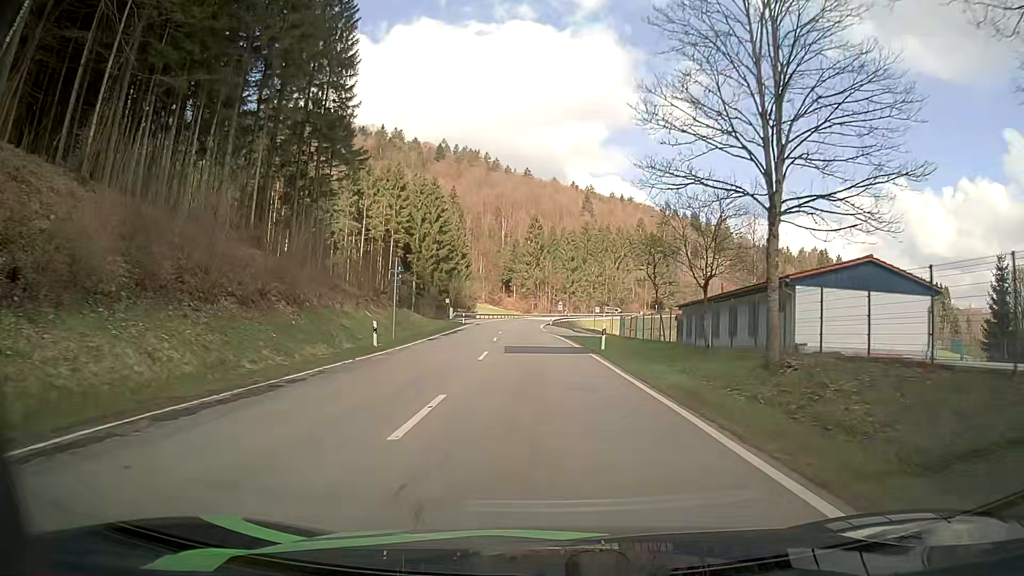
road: secondary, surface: asphalt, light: Day
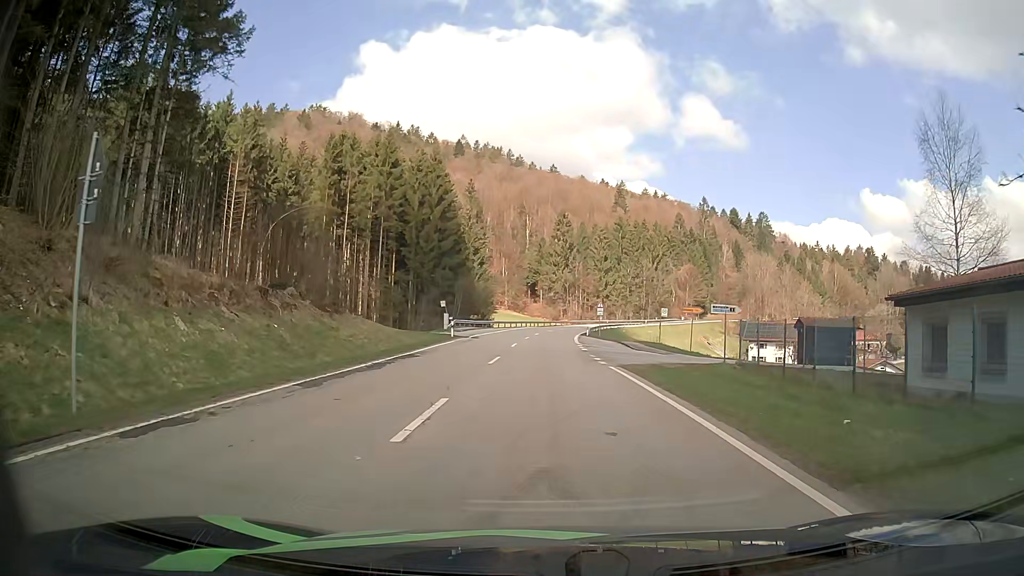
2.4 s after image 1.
(-0.6, +25.6) m; -2°
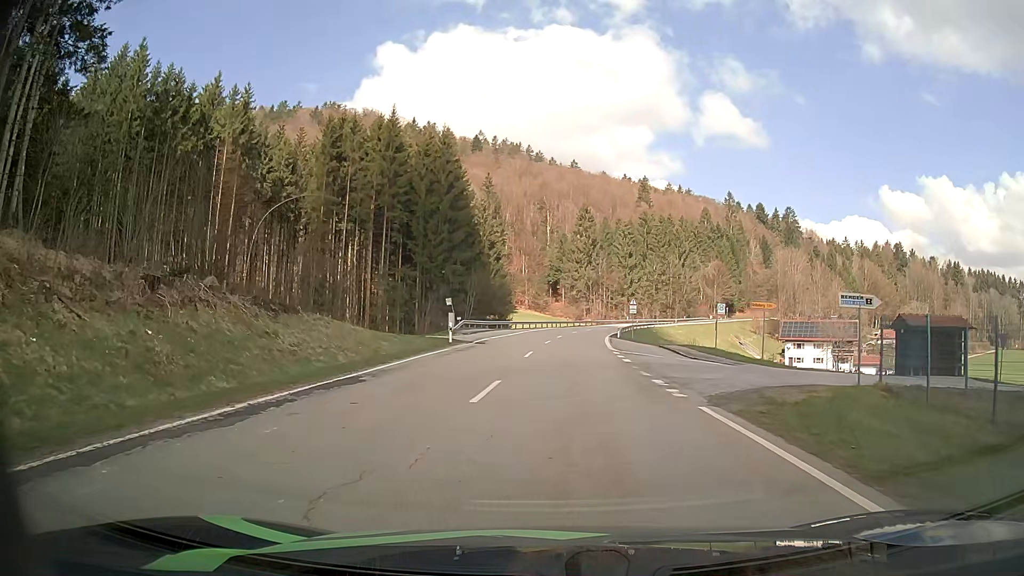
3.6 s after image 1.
(-0.1, +9.7) m; -1°
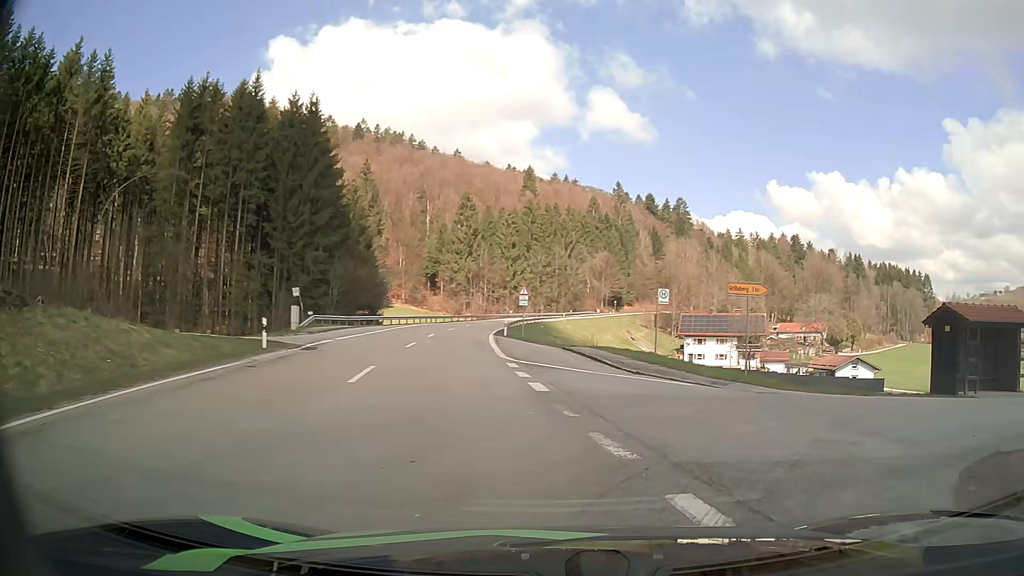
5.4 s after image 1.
(+0.3, +11.2) m; +9°
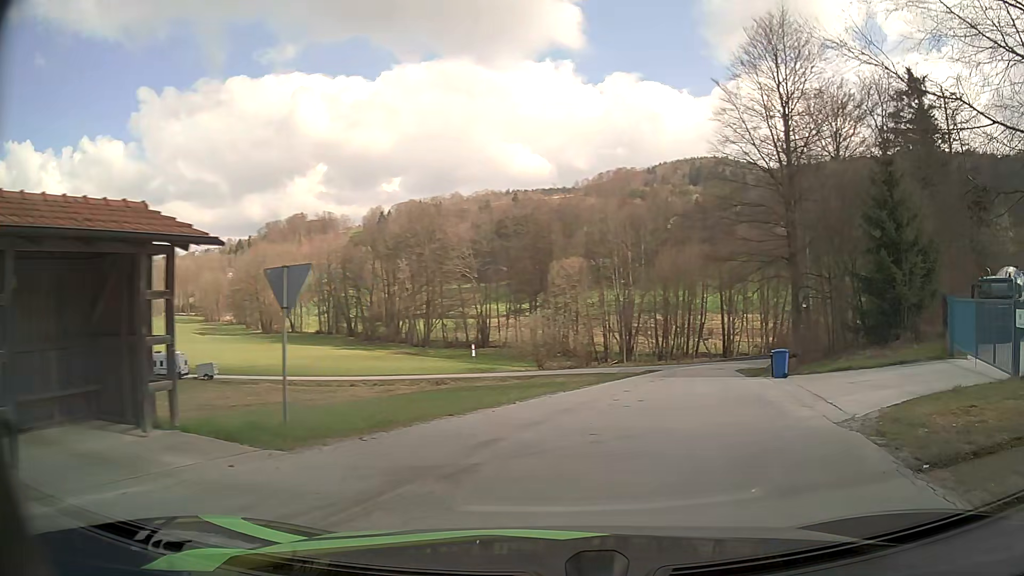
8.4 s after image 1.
(+8.6, +11.7) m; +73°
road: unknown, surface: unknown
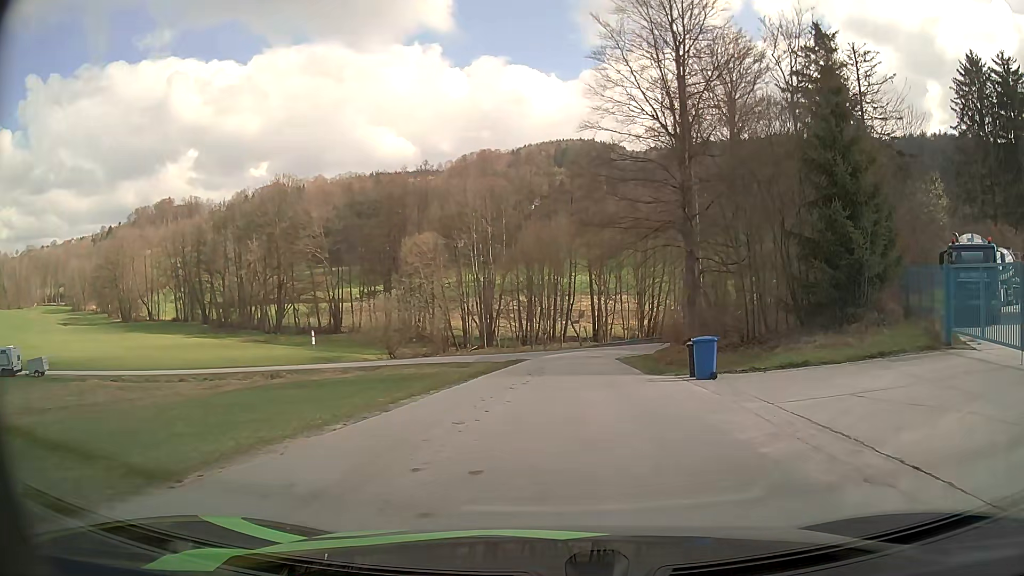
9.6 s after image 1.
(+1.1, +8.8) m; +10°
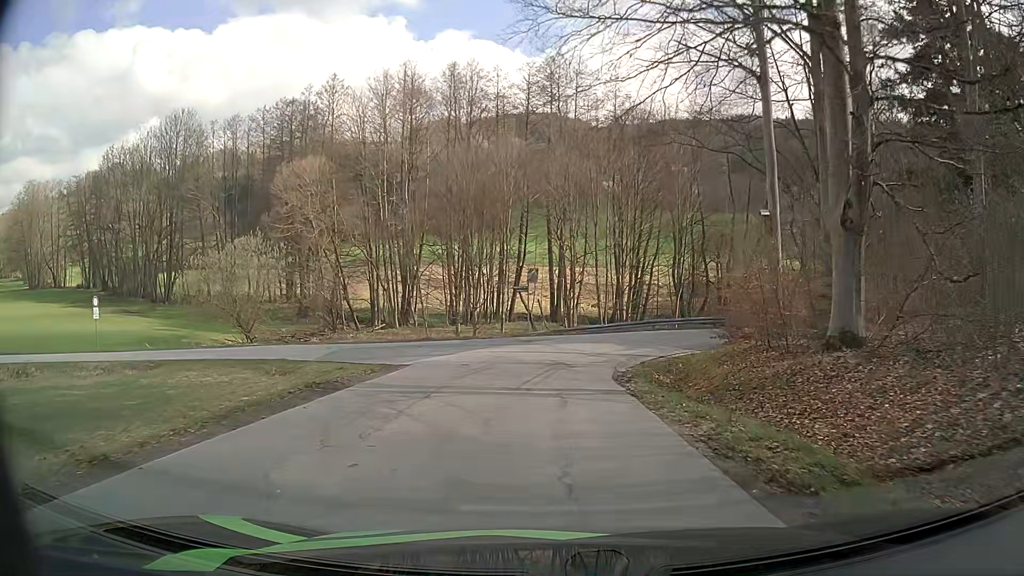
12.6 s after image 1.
(+1.7, +26.4) m; +3°
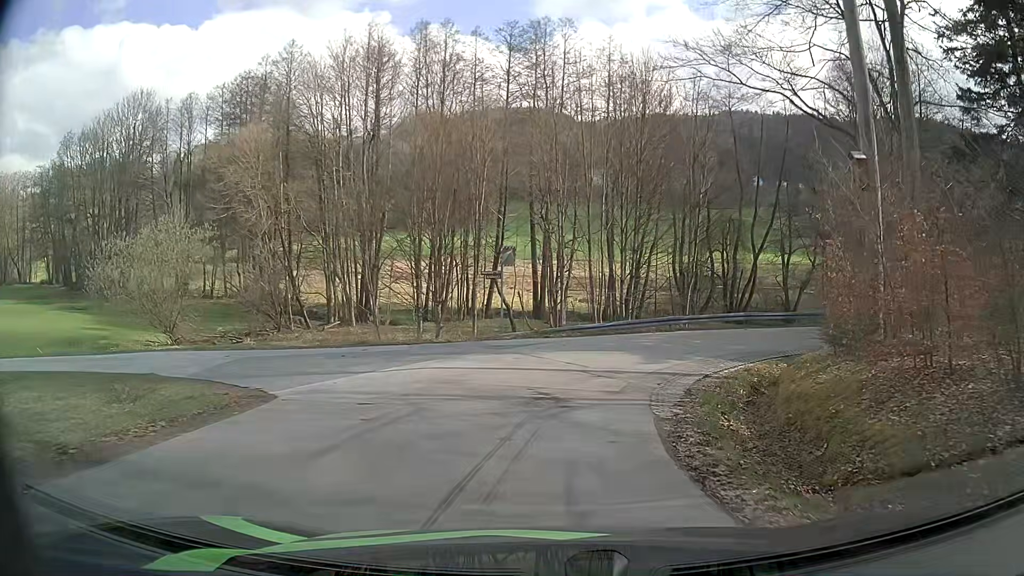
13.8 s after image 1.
(+0.2, +8.8) m; +2°
